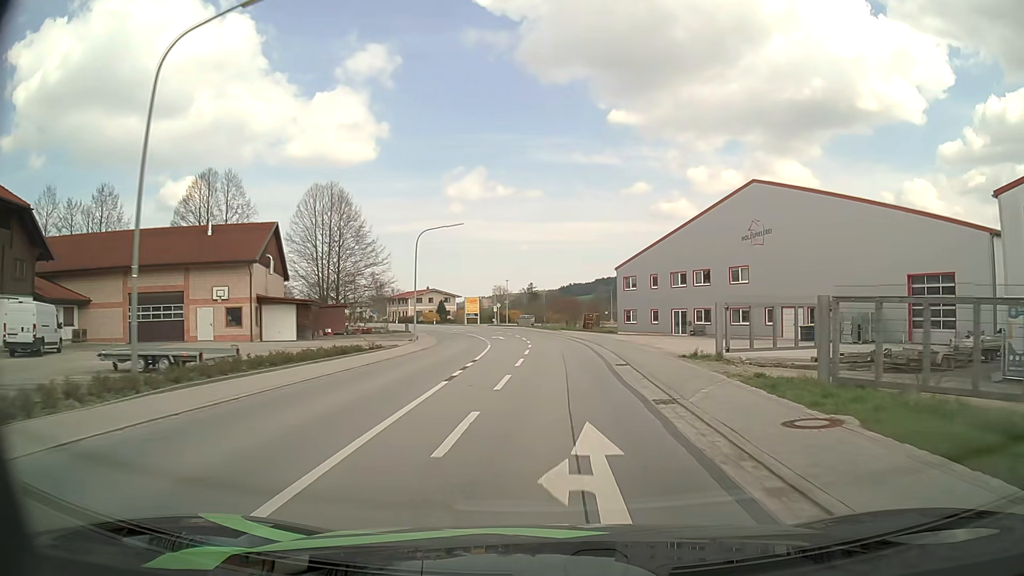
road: secondary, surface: asphalt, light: Day
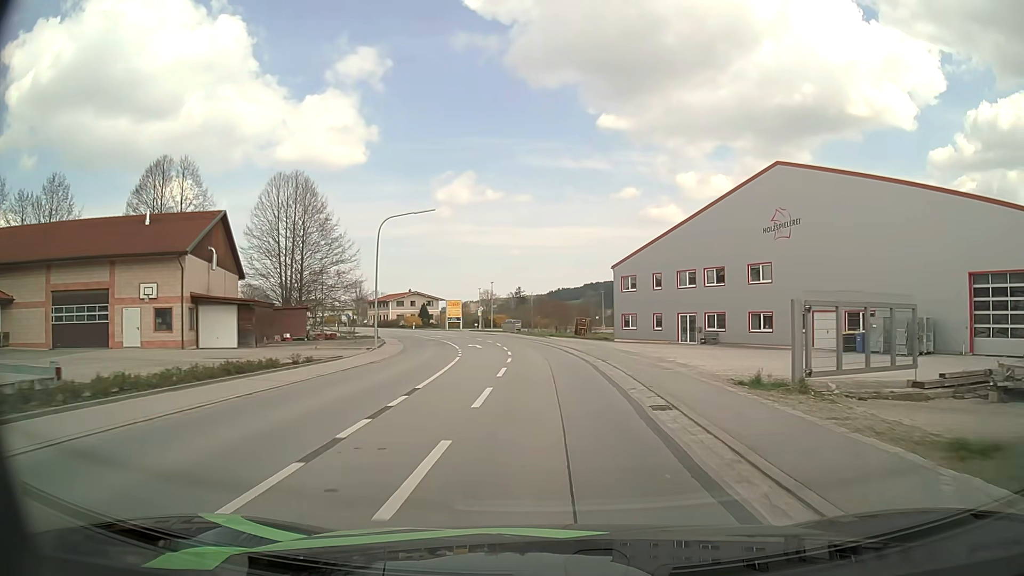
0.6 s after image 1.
(+0.1, +8.0) m; +1°
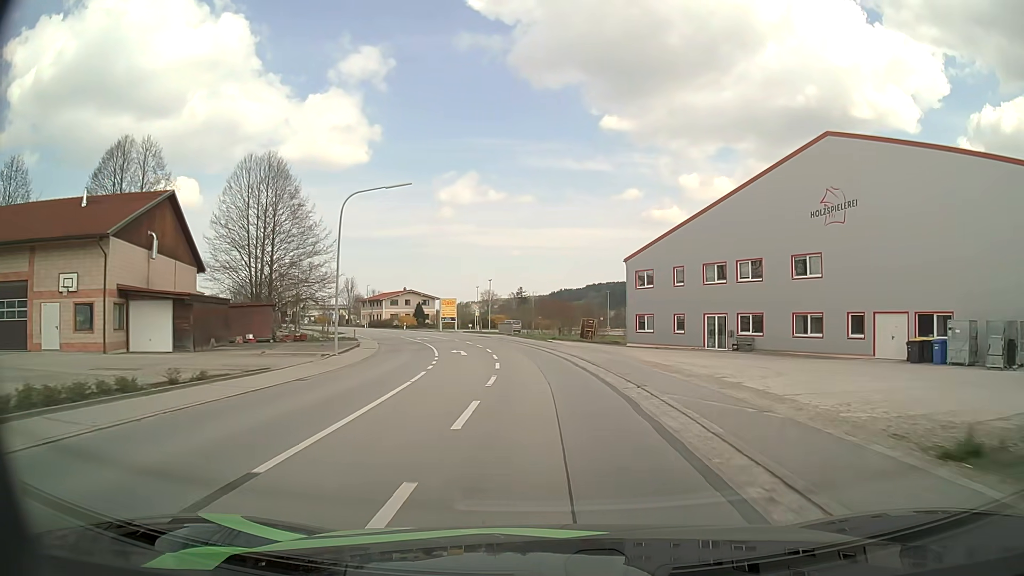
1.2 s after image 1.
(0.0, +8.0) m; 0°
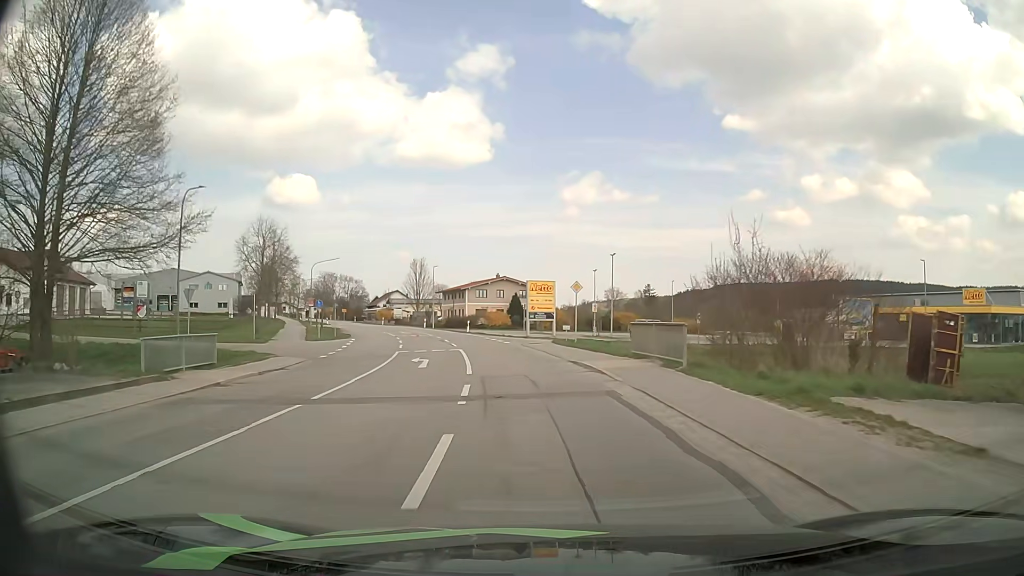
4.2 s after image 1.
(-2.7, +39.7) m; -10°
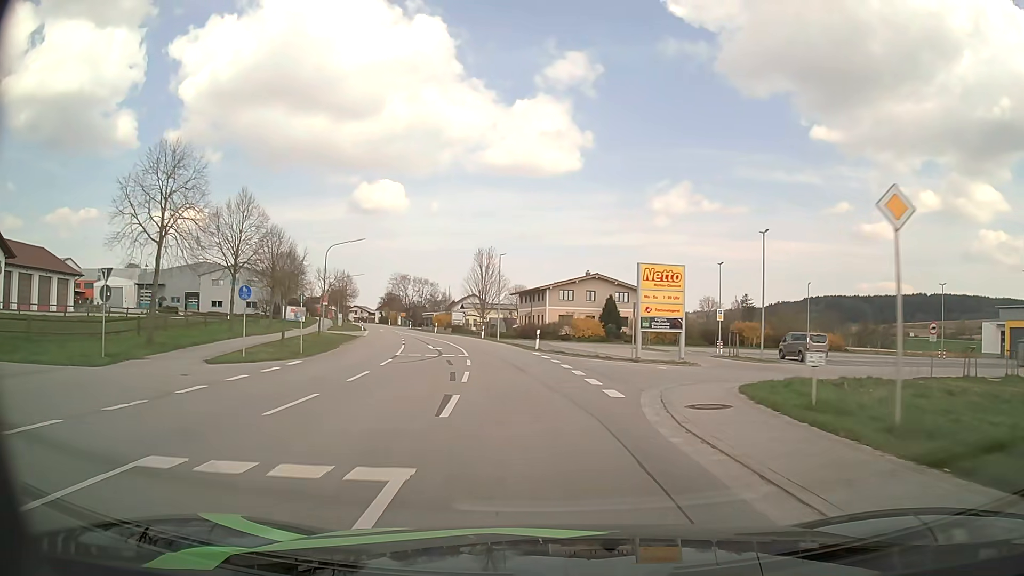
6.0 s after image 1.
(-1.5, +23.6) m; -7°
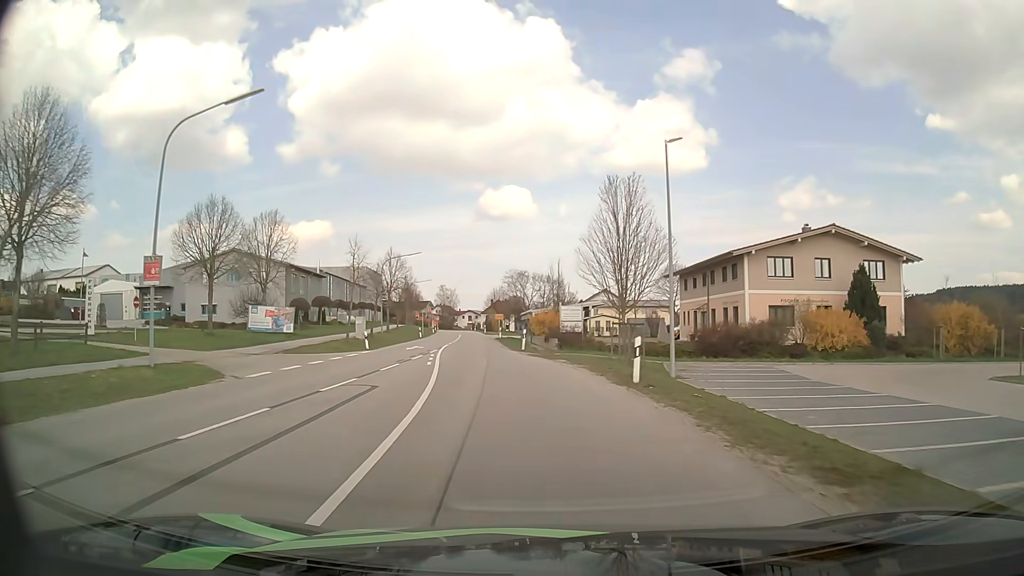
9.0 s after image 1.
(-4.3, +40.5) m; -12°
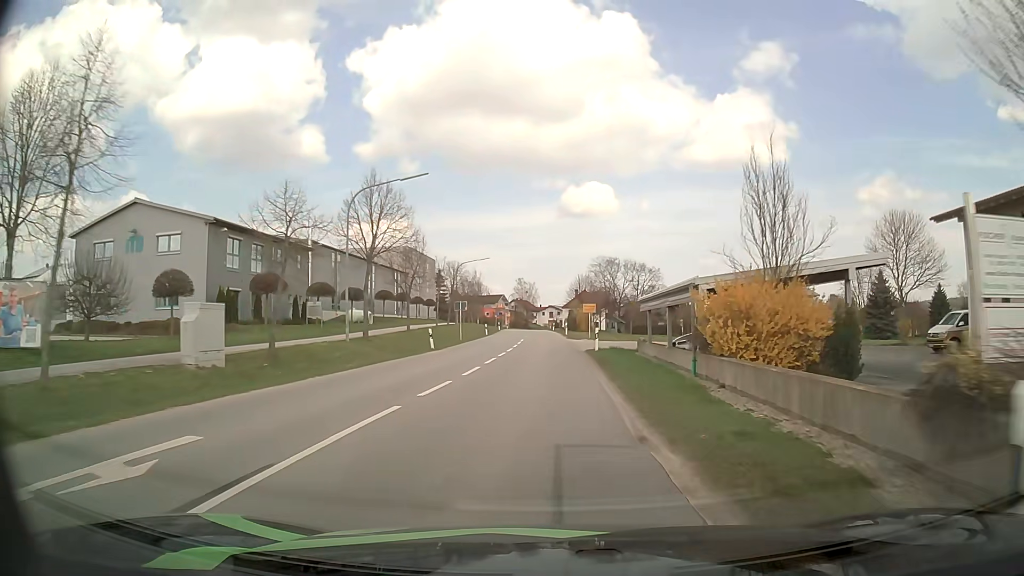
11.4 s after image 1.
(-2.7, +33.4) m; -7°
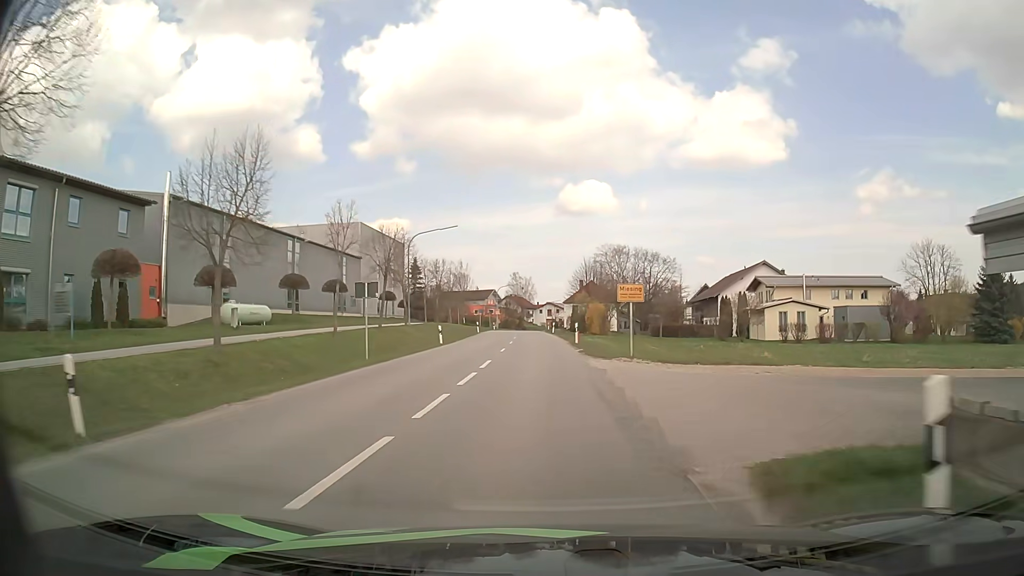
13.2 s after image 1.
(-0.1, +25.4) m; 0°
(0, +10) (0, +20) (0, +30) (-1, +40) (-1, +50) (-1, +60) (-2, +70) (-2, +80) (-2, +90) (-2, +100) m
